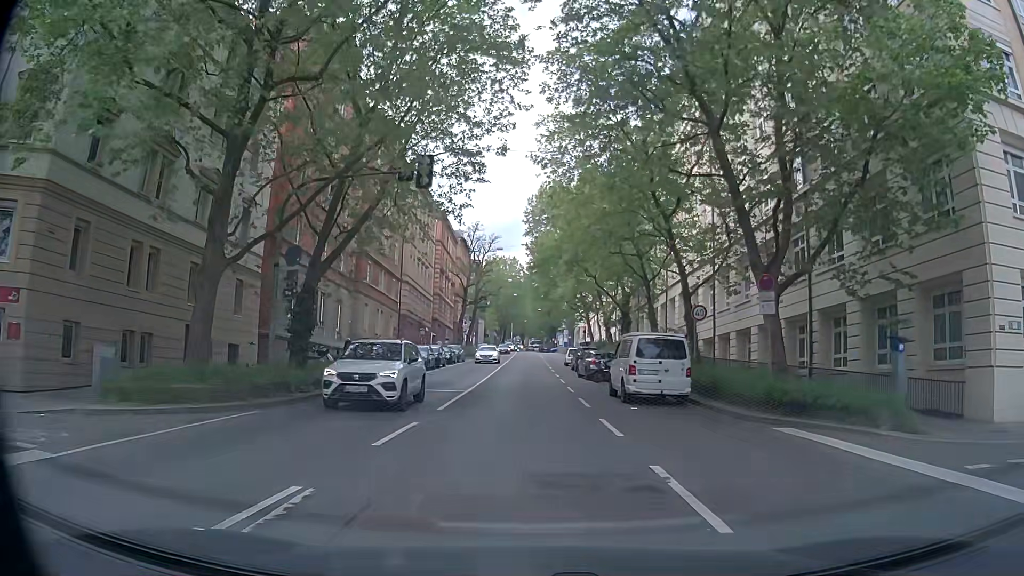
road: secondary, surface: asphalt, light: Day
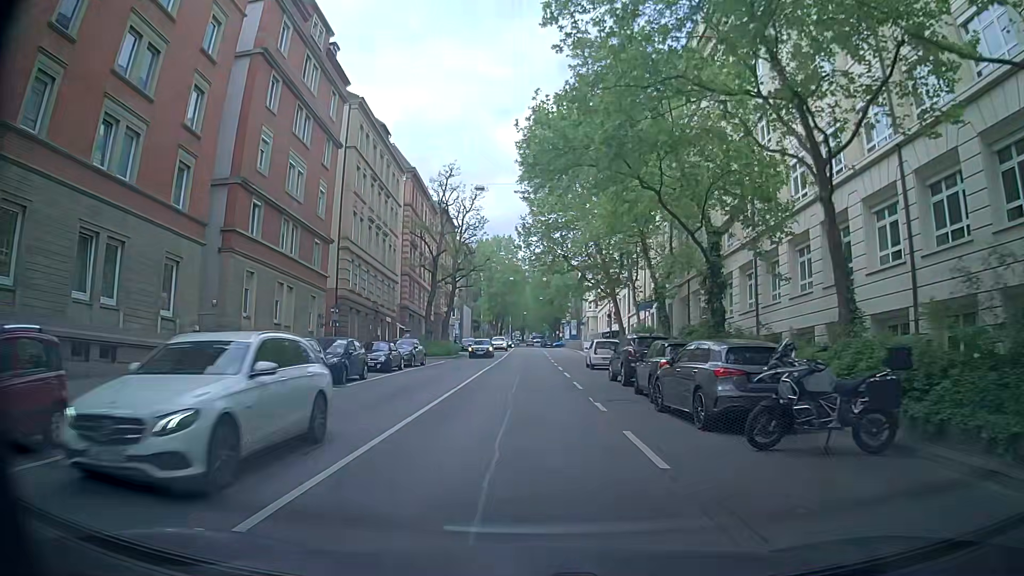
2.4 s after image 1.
(0.0, +22.7) m; +1°
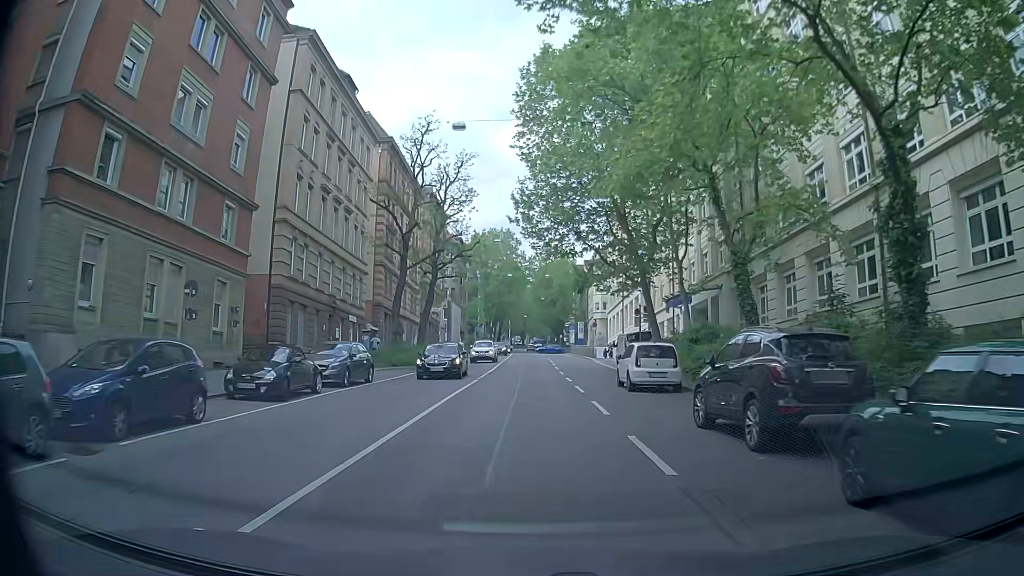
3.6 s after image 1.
(-0.1, +12.5) m; -1°
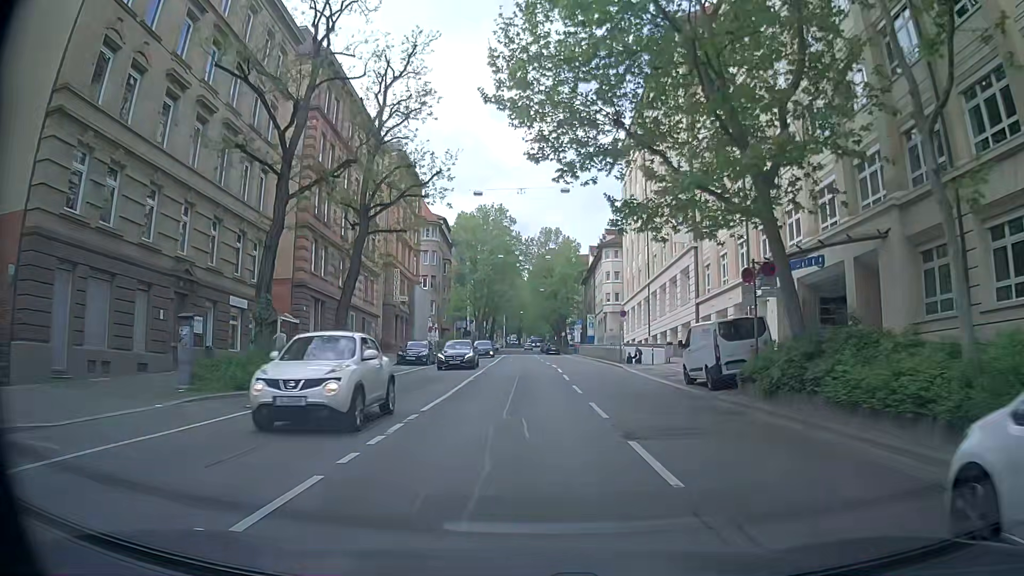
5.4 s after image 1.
(+0.1, +19.1) m; 0°
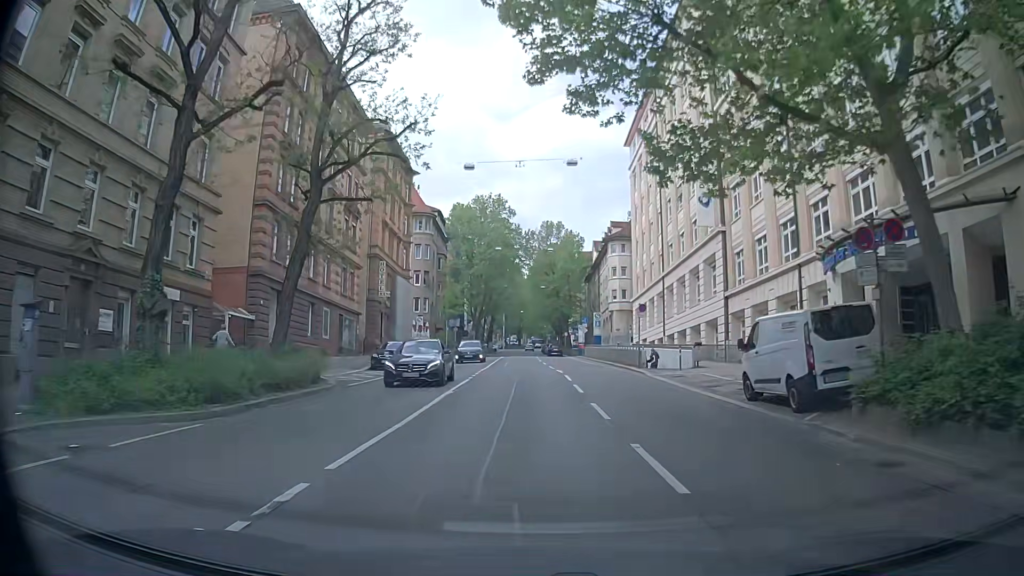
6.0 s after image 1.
(0.0, +6.5) m; -1°
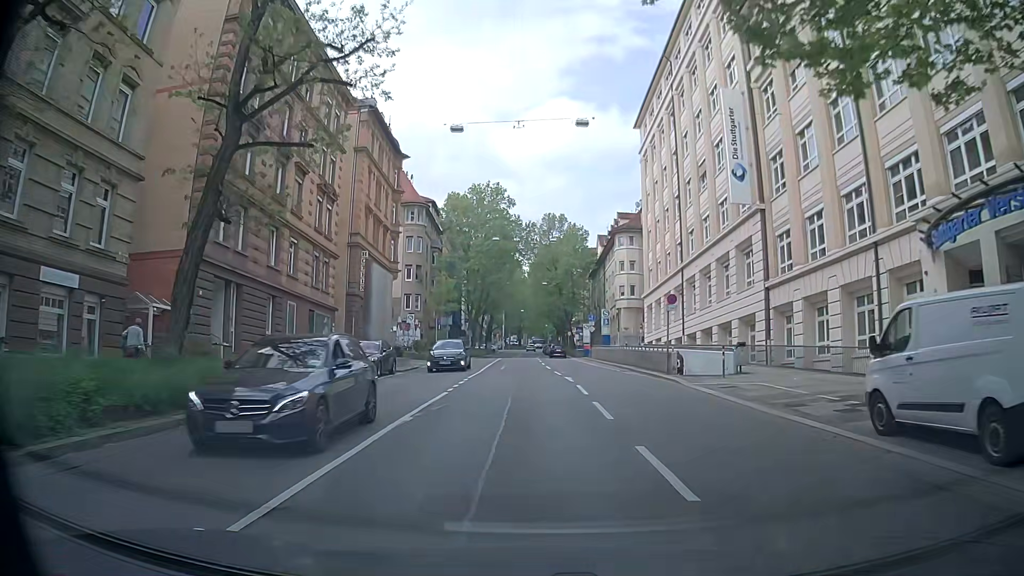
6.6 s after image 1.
(+0.1, +6.5) m; 0°
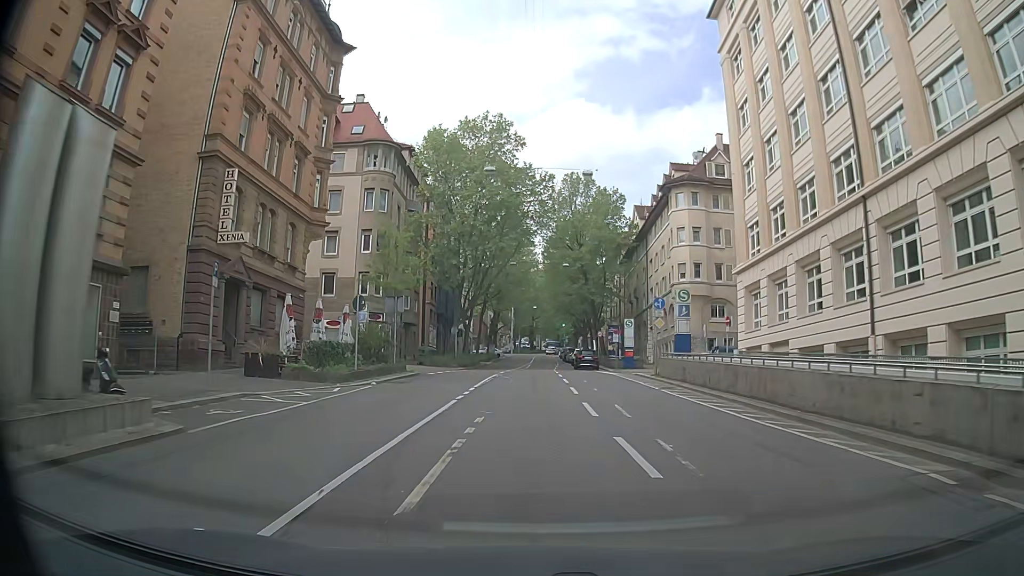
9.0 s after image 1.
(0.0, +25.6) m; 0°
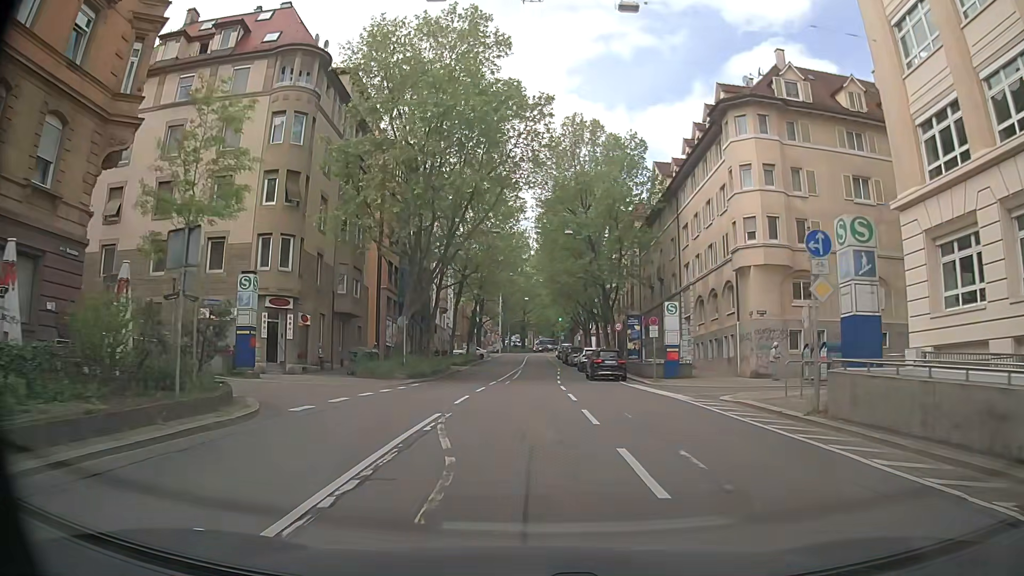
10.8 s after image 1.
(+0.1, +18.8) m; +1°
